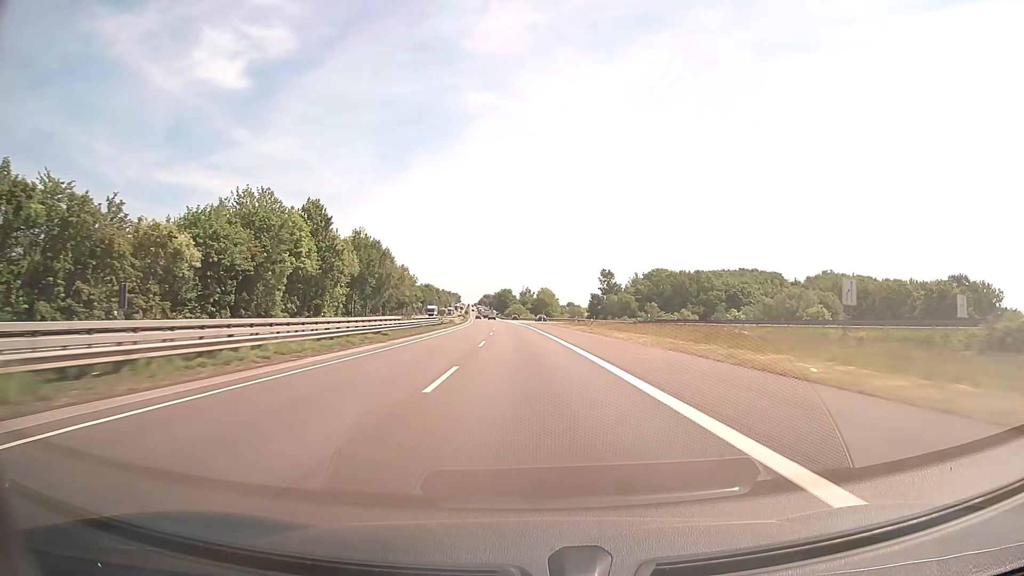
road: motorway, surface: asphalt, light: Day
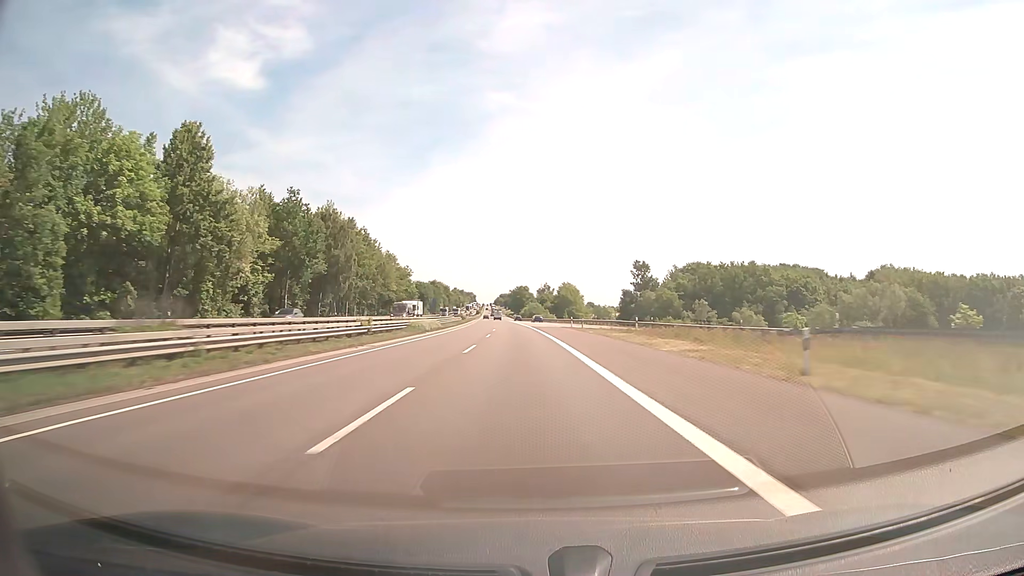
(-0.5, +41.2) m; -1°
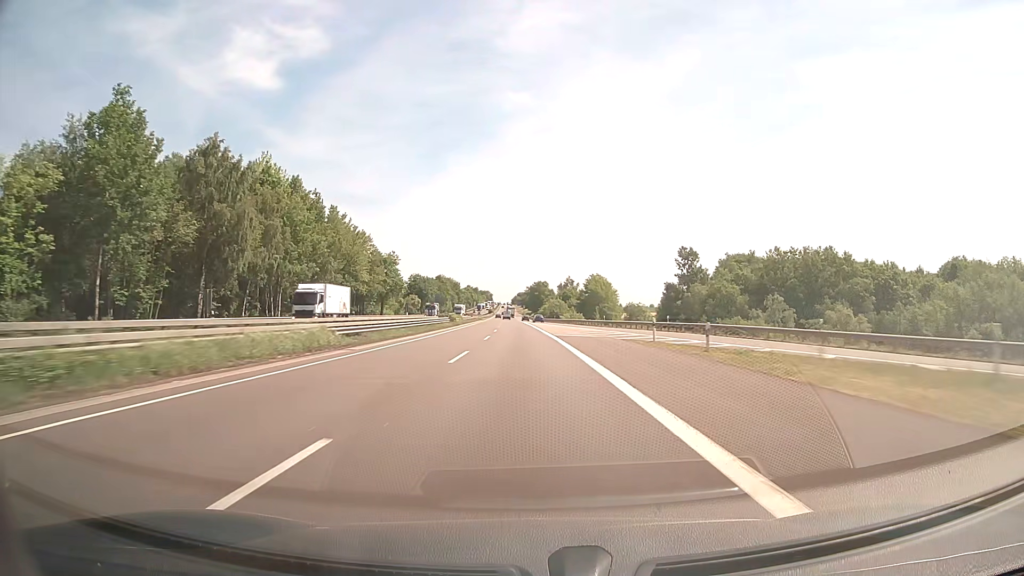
(-0.5, +41.2) m; -2°
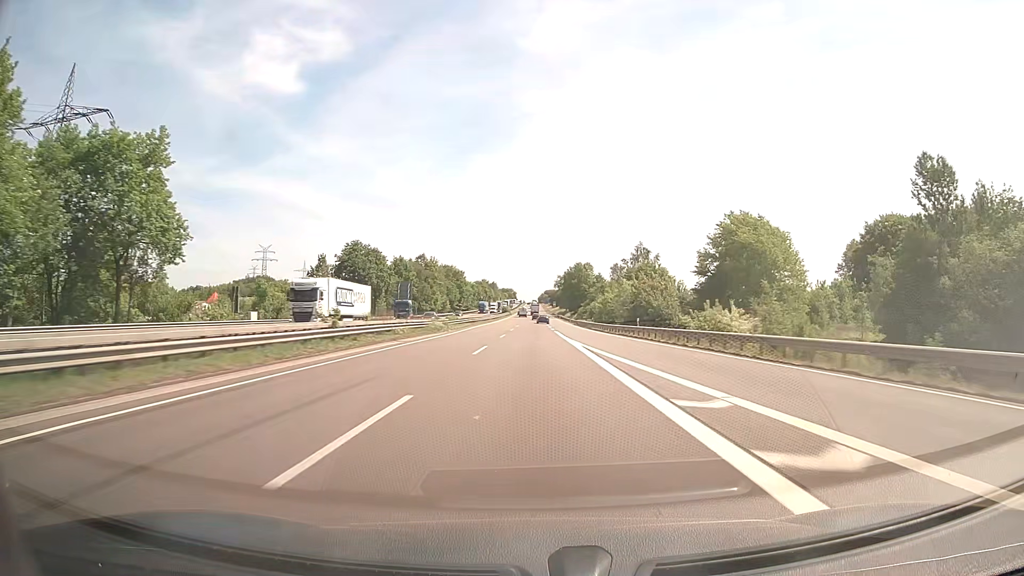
(-2.5, +103.0) m; -2°
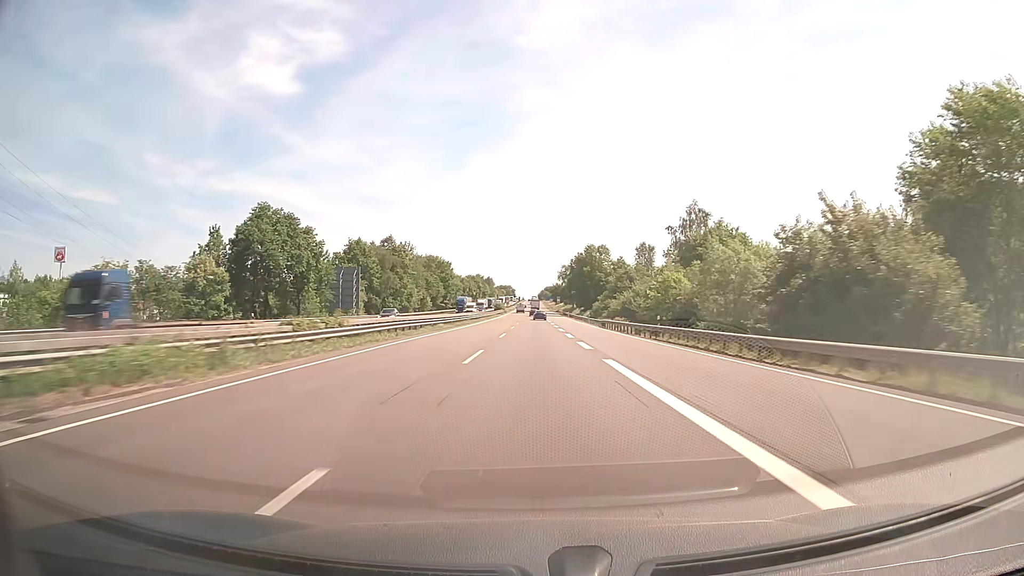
(-0.1, +41.3) m; 0°
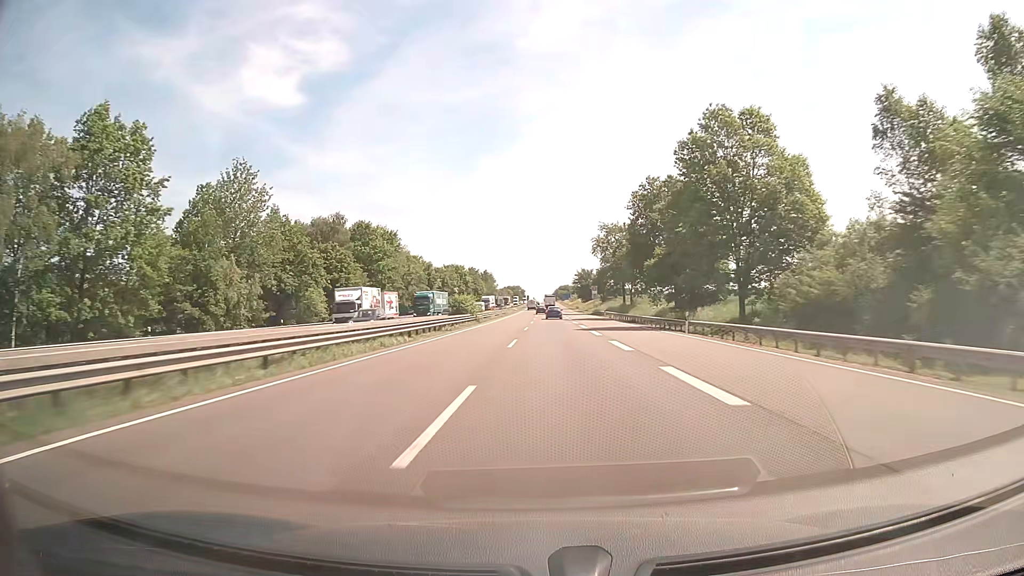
(-0.2, +100.6) m; -1°
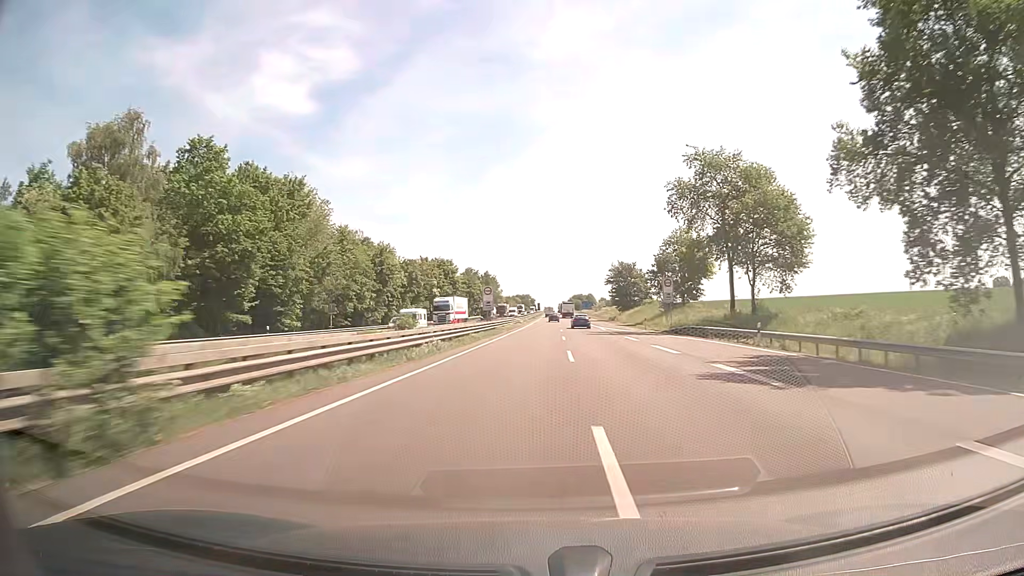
(-0.7, +57.2) m; -1°
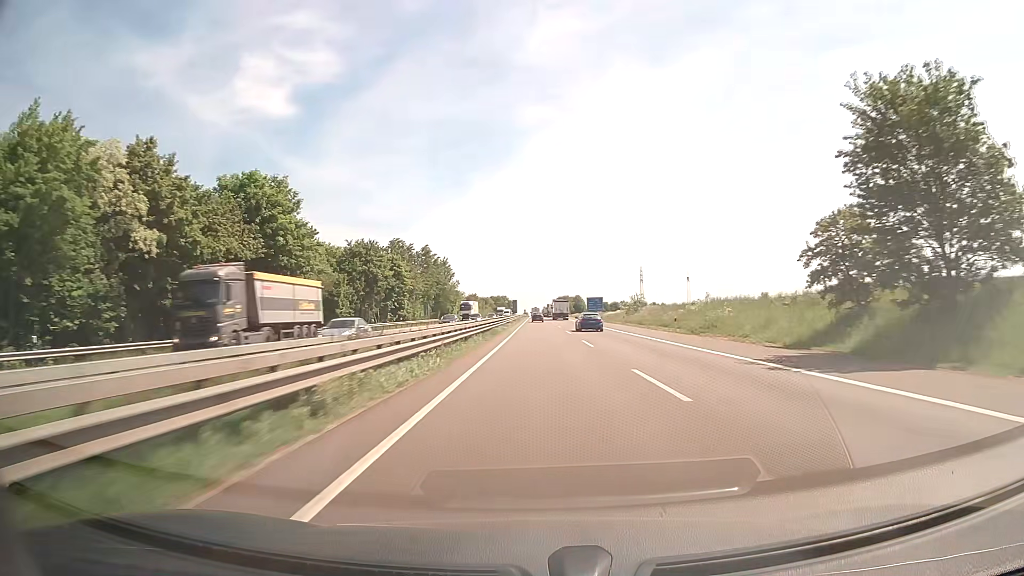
(+2.0, +98.8) m; +2°
(0, +10) (0, +20) (0, +30) (0, +40) (0, +50) (0, +60) (0, +70) (0, +80) (0, +90) (0, +100) m
